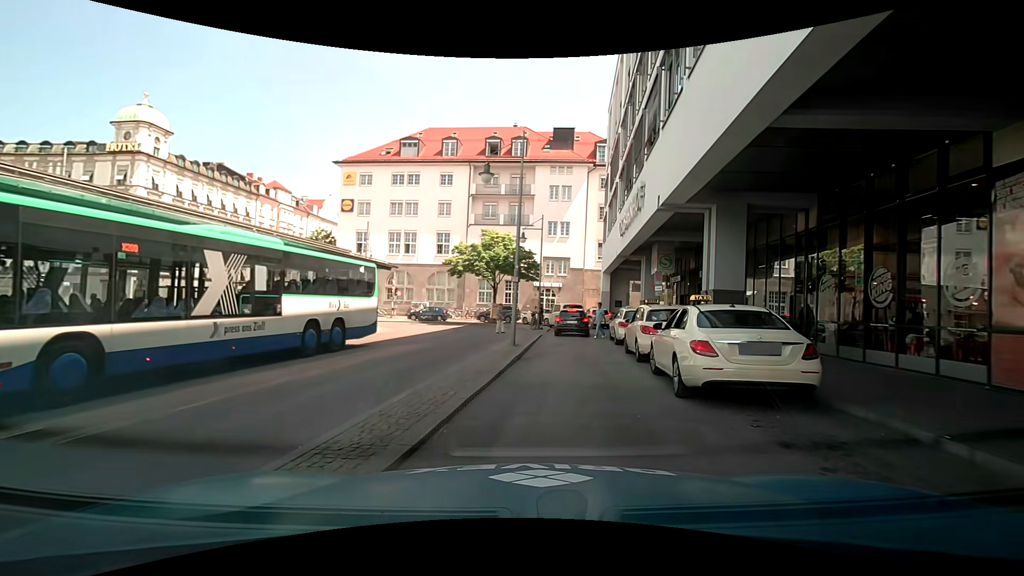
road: service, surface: asphalt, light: Day
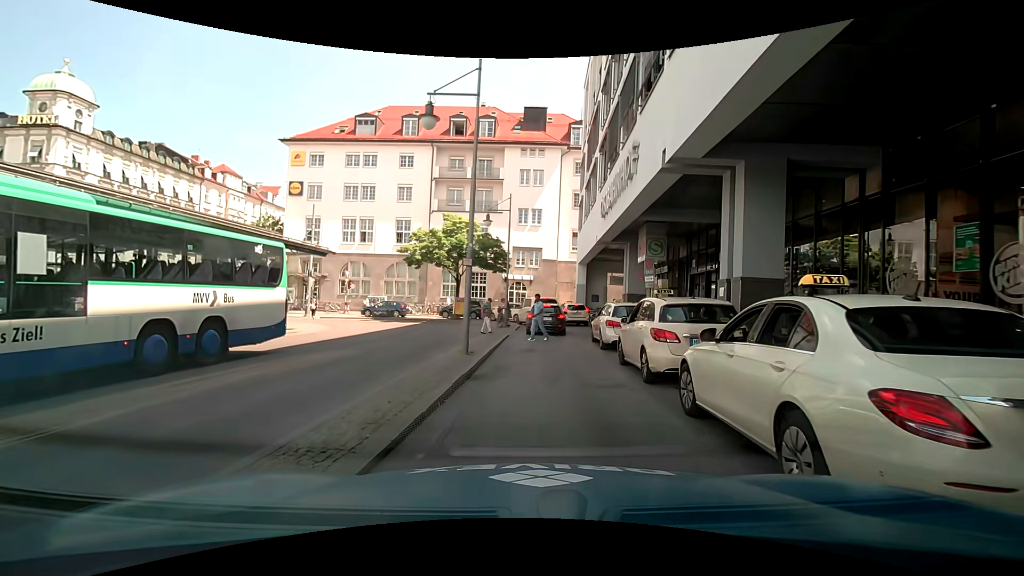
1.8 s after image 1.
(+0.2, +4.7) m; +4°
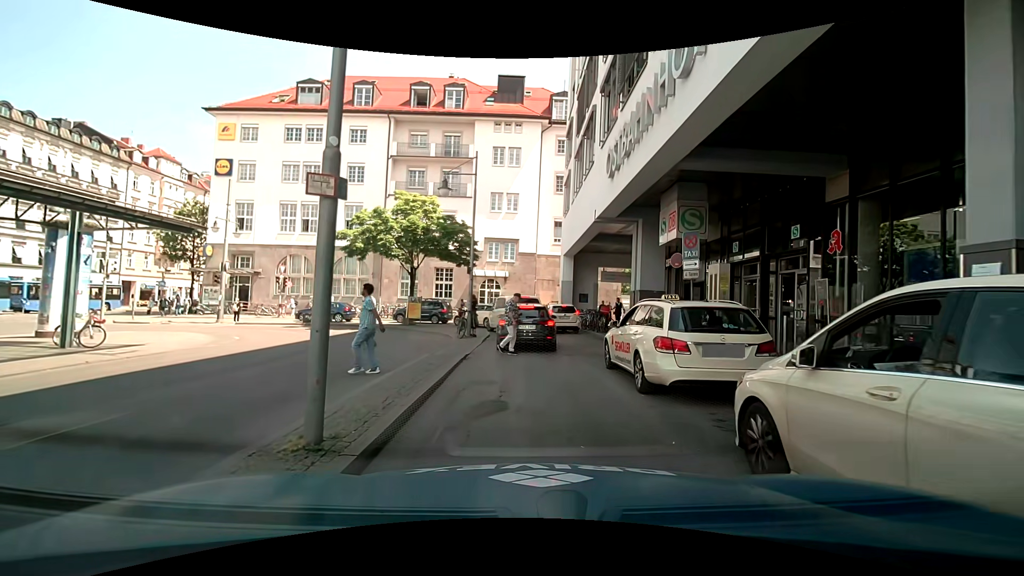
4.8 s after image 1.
(-0.1, +7.7) m; +2°
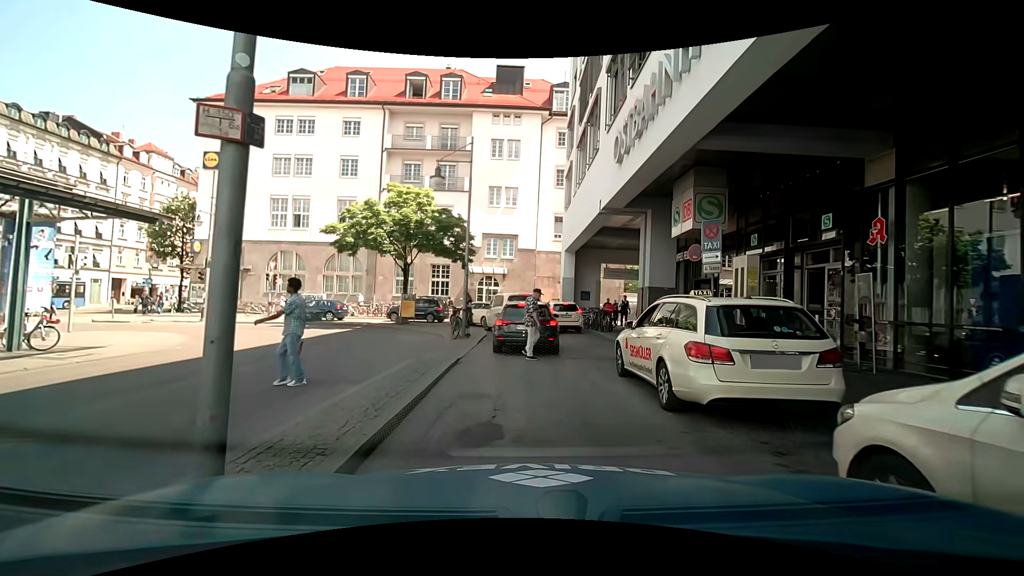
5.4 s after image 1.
(0.0, +1.5) m; +1°
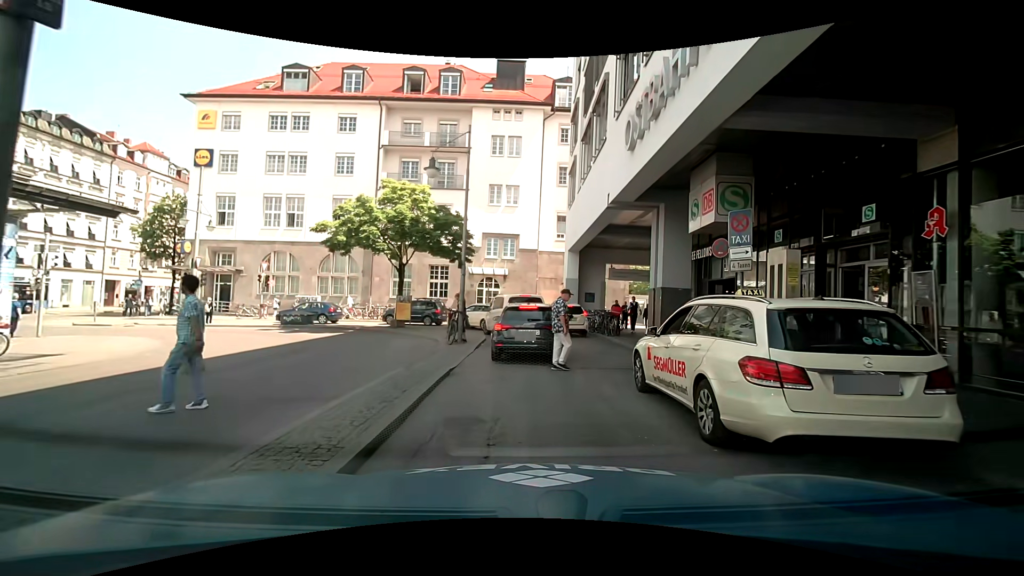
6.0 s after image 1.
(0.0, +1.4) m; +1°
